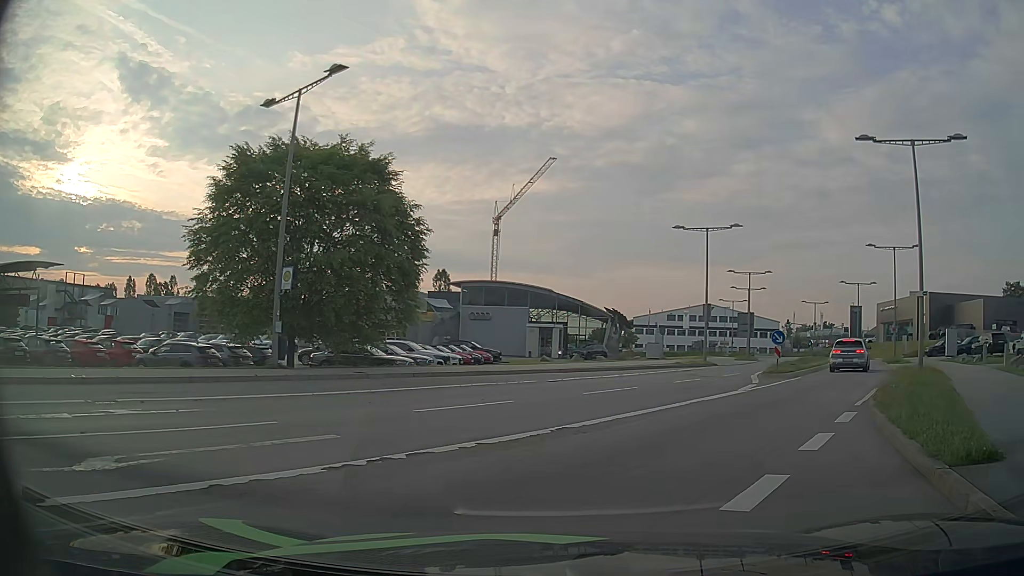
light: Day
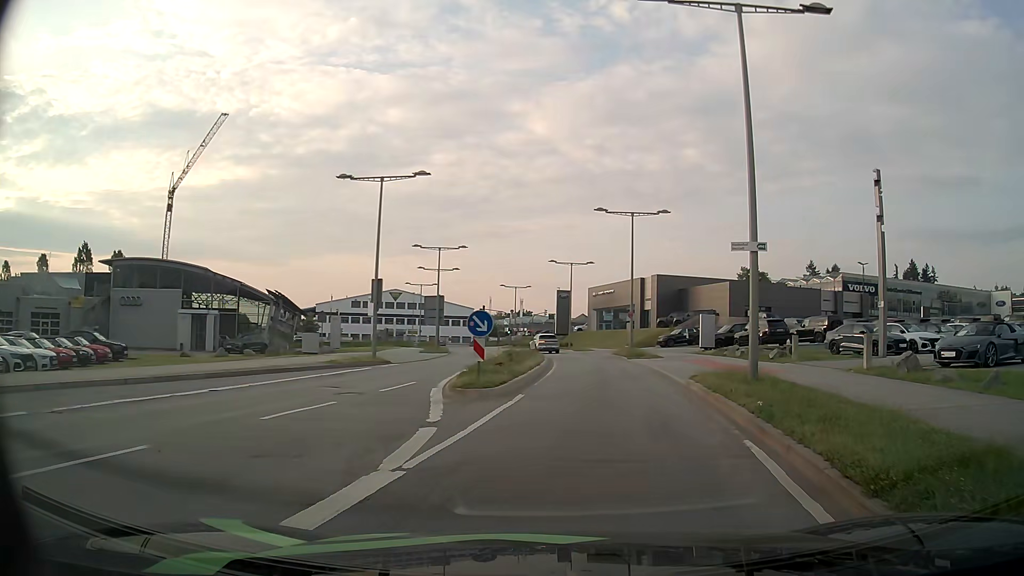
(+3.0, +12.0) m; +26°
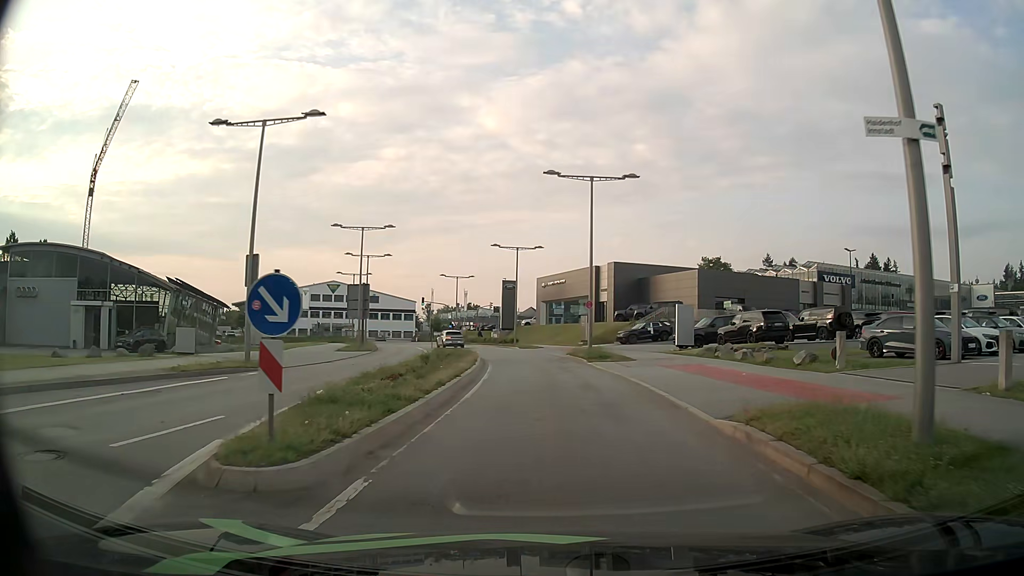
(+0.5, +9.0) m; +4°
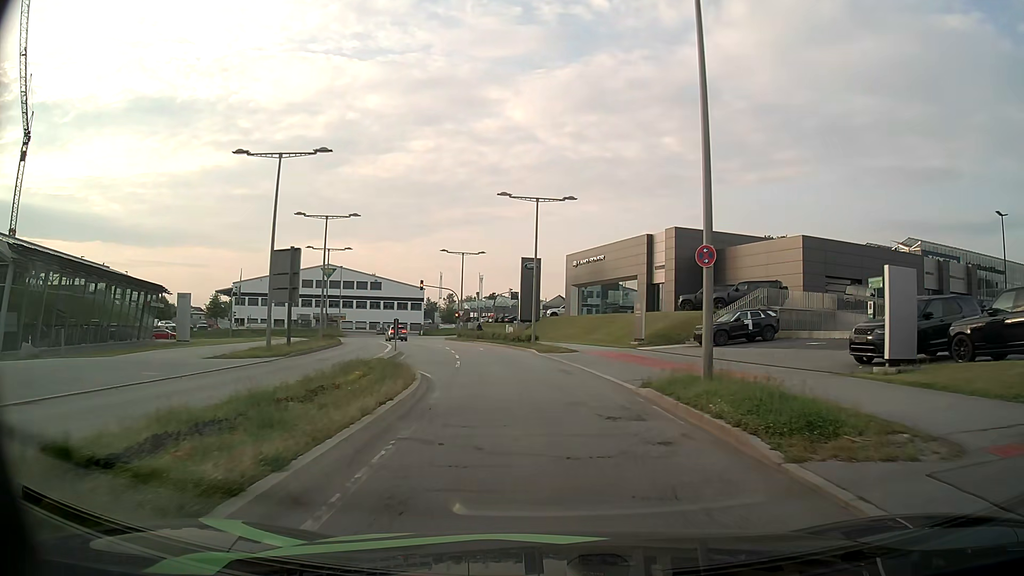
(-0.2, +21.0) m; -2°
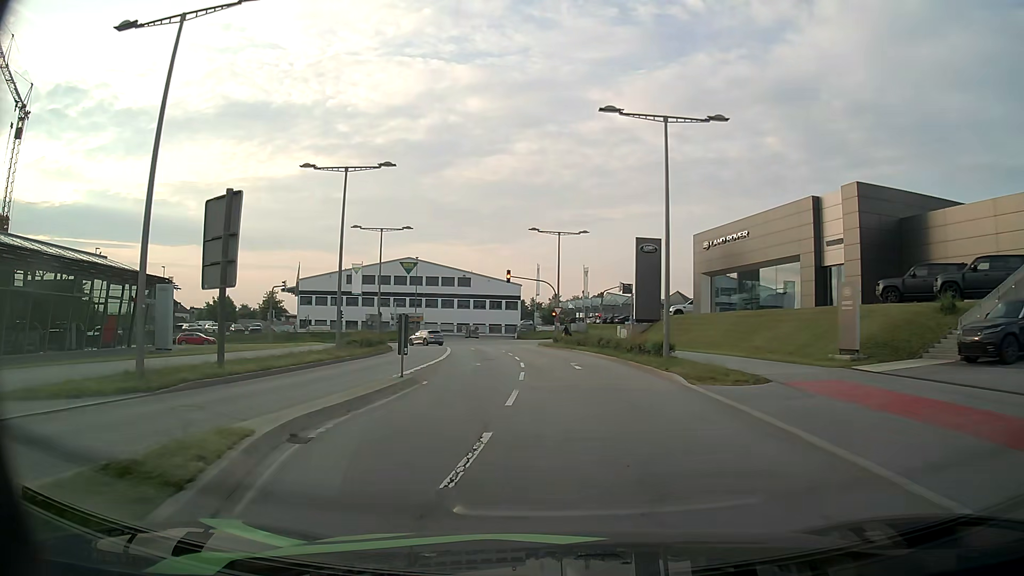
(-0.9, +16.6) m; -9°
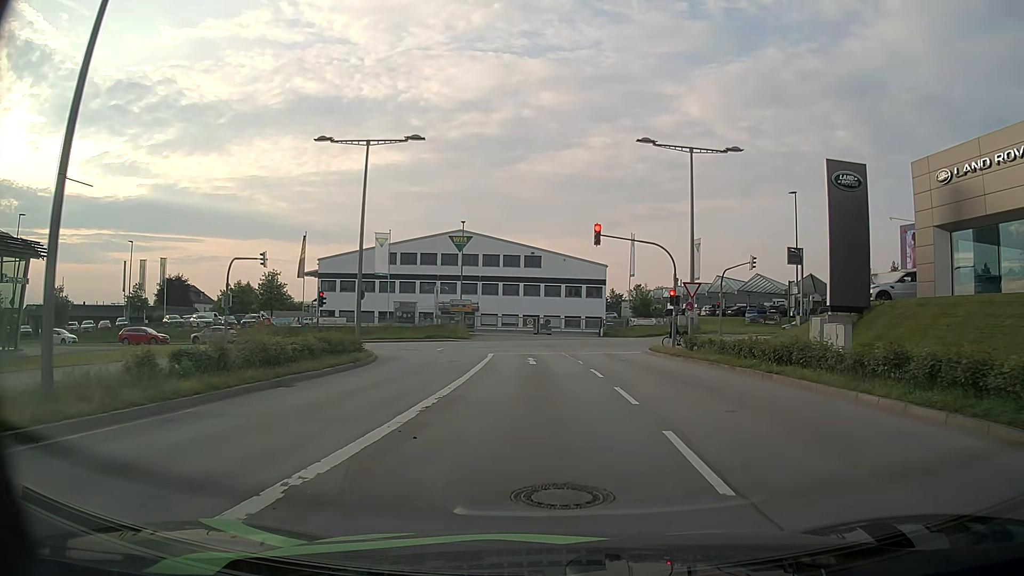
(-2.0, +24.2) m; -7°
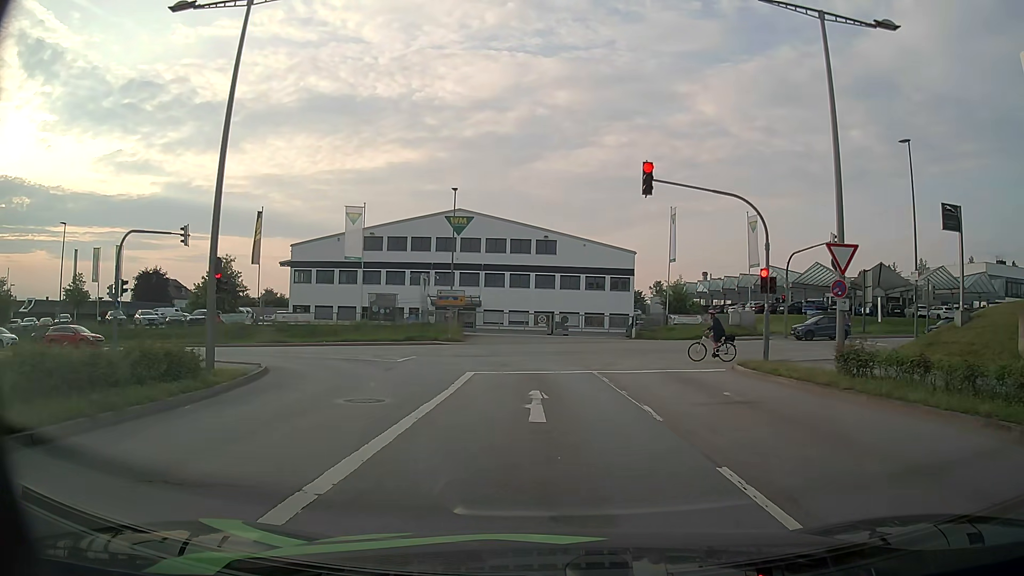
(-0.1, +13.8) m; -1°
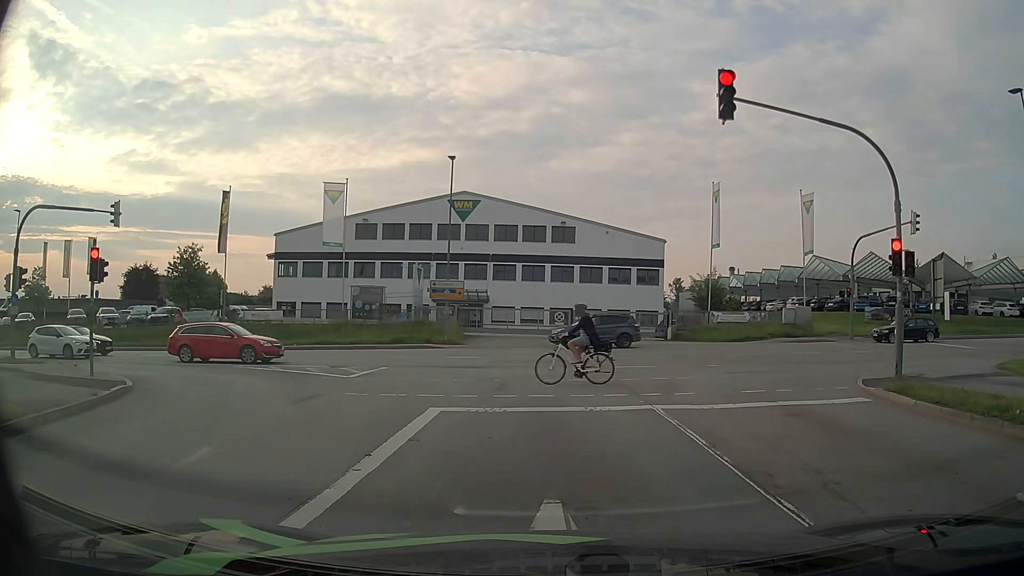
(-0.1, +8.4) m; -1°
(0, +10) (-1, +20) (-7, +28) (-17, +31) (-27, +32) (-37, +32) (-46, +31) (-56, +31) (-66, +31) (-76, +31) m
